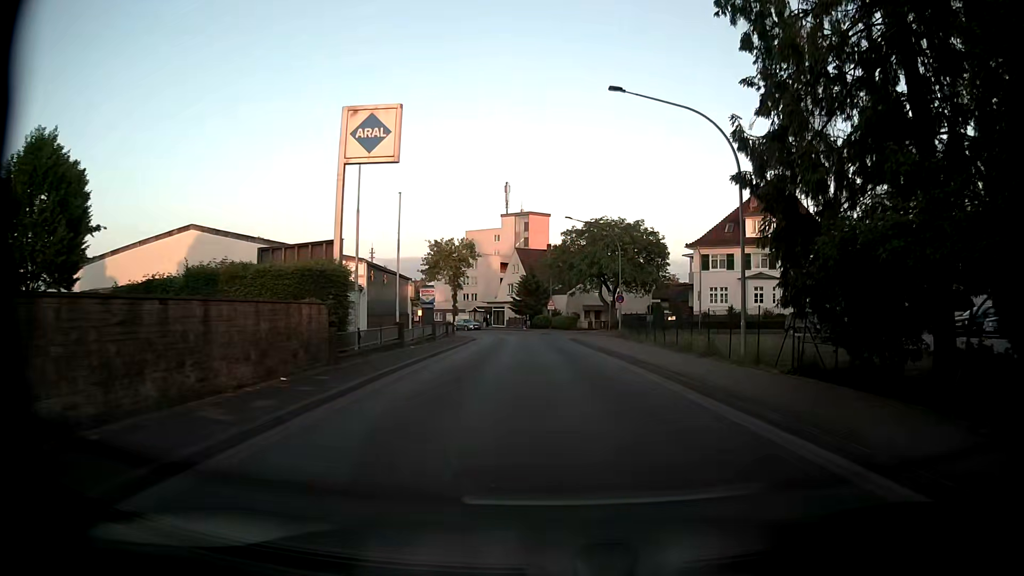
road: tertiary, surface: asphalt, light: Day
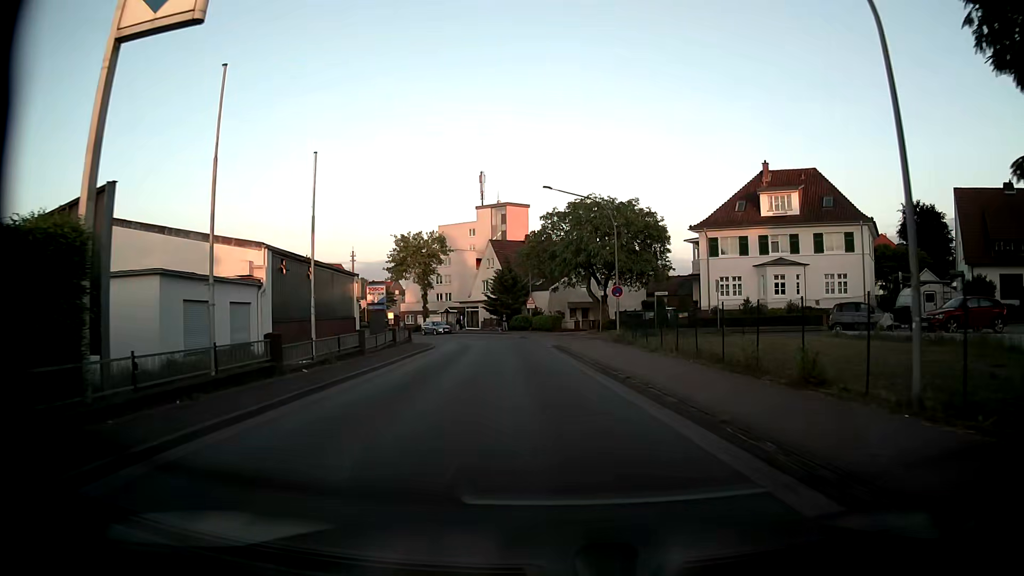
(+0.3, +10.3) m; +2°
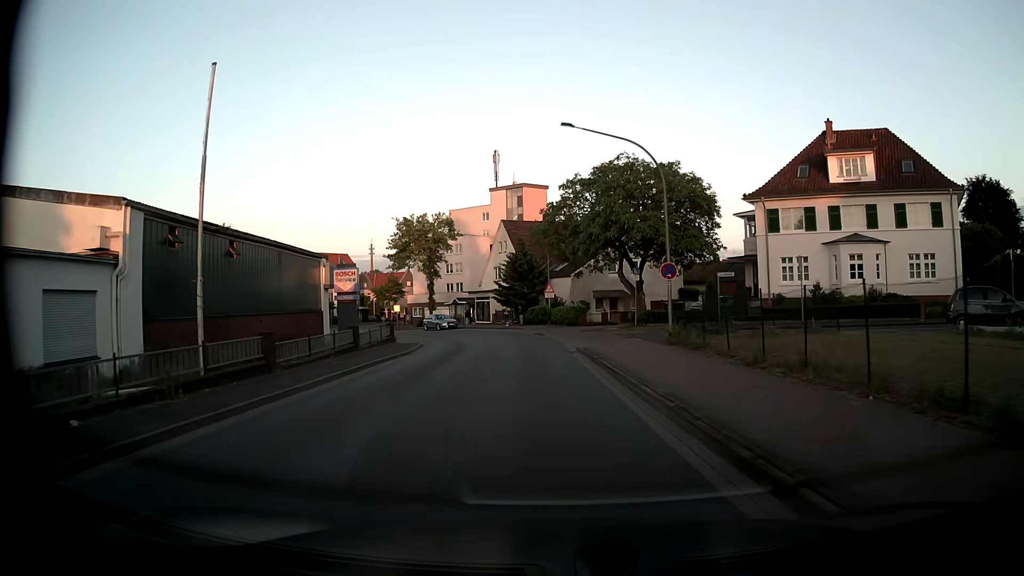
(-0.1, +10.1) m; -2°
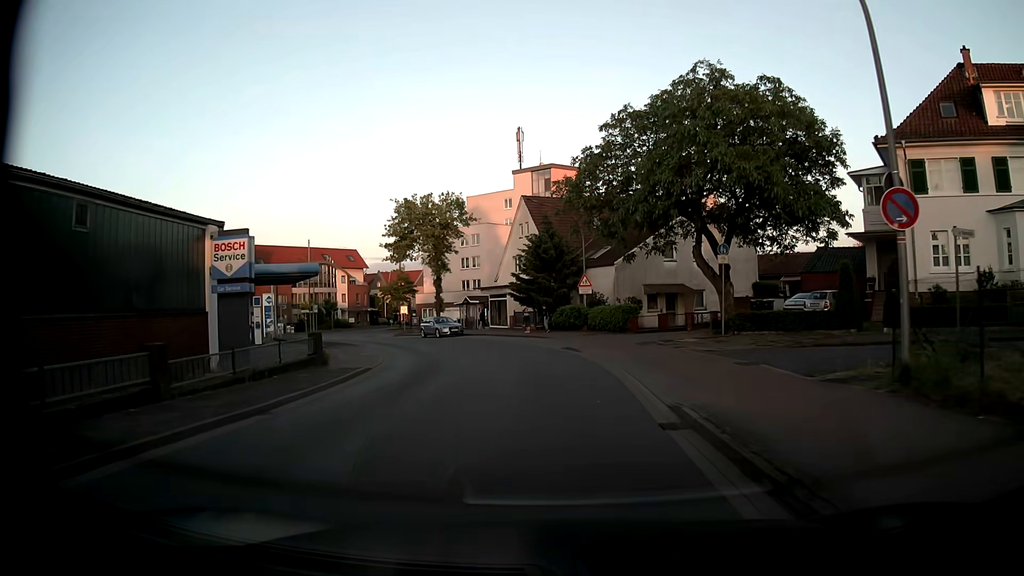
(-0.4, +14.9) m; -3°
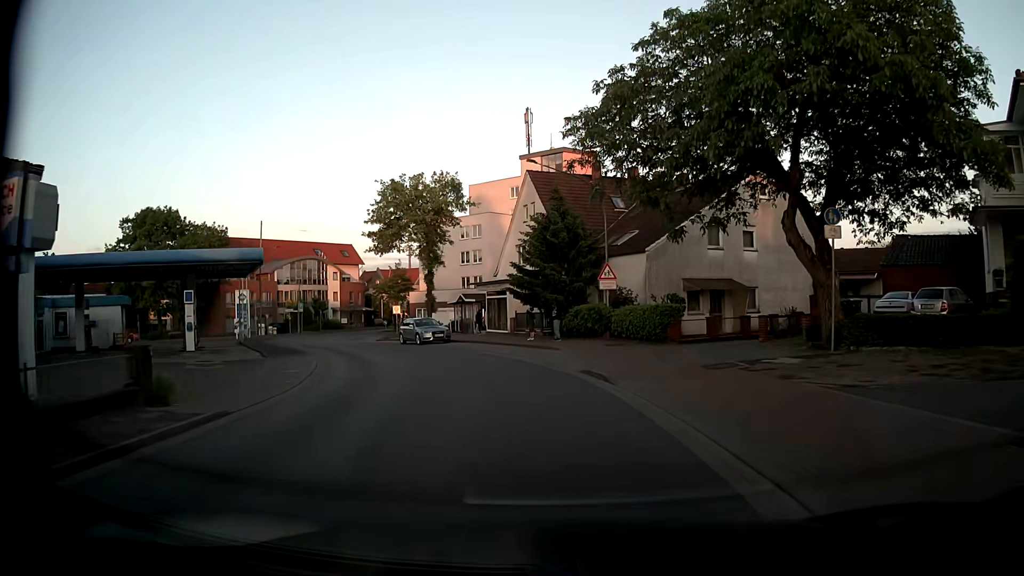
(-0.1, +9.8) m; -1°
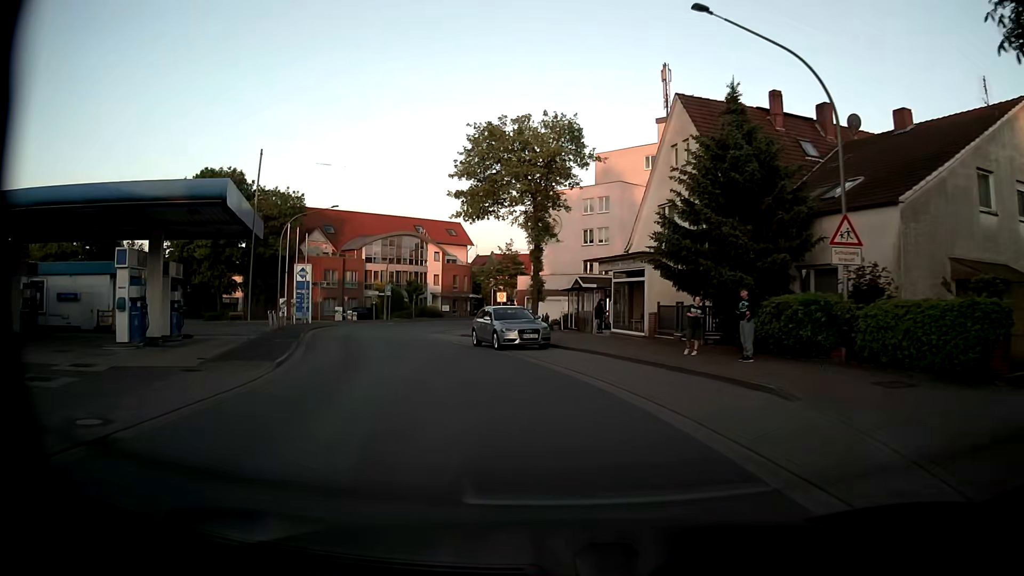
(-1.2, +14.5) m; -11°
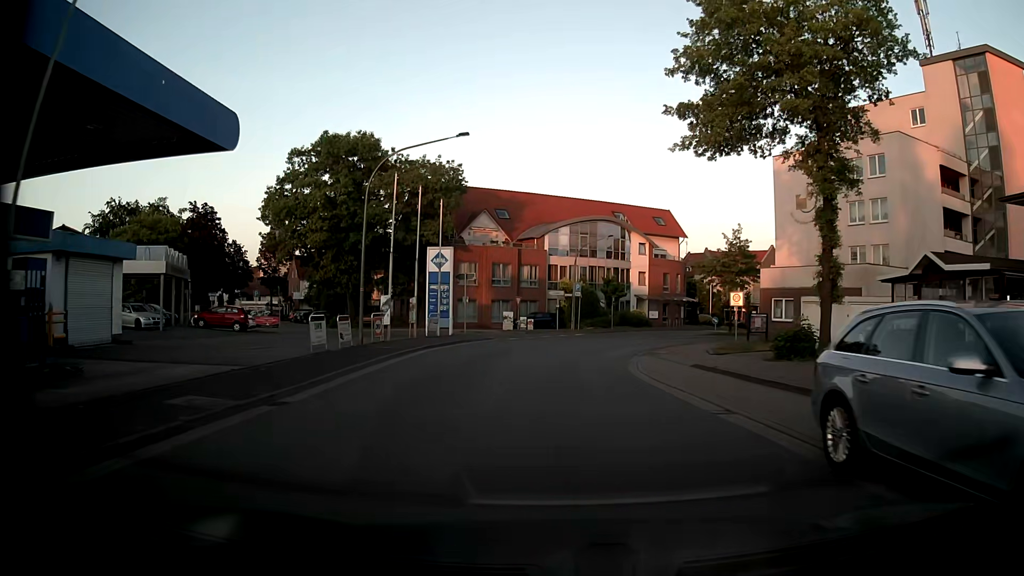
(-3.1, +18.9) m; -16°
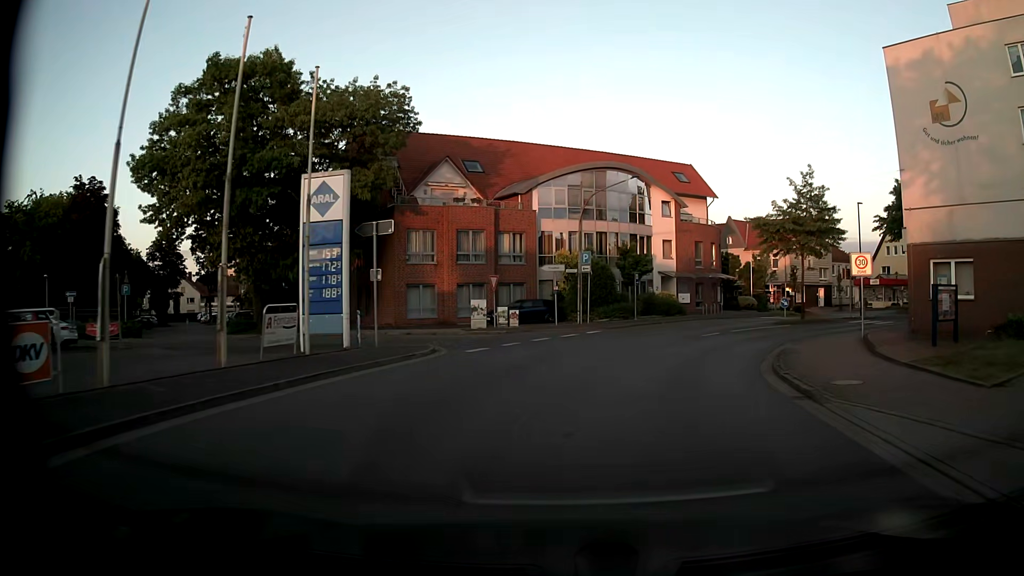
(-0.7, +19.3) m; +1°
(+1, +10) (+3, +20) (+8, +29) (+14, +36) (+22, +42) (+31, +45) (+41, +46) (+47, +54) (+43, +63) (+34, +66) m
